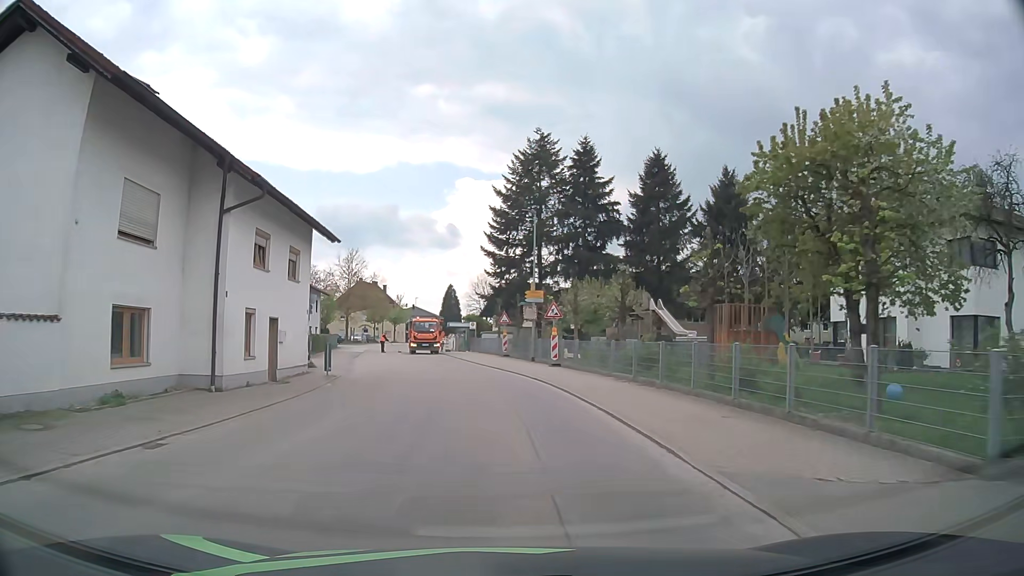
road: tertiary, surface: asphalt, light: Day
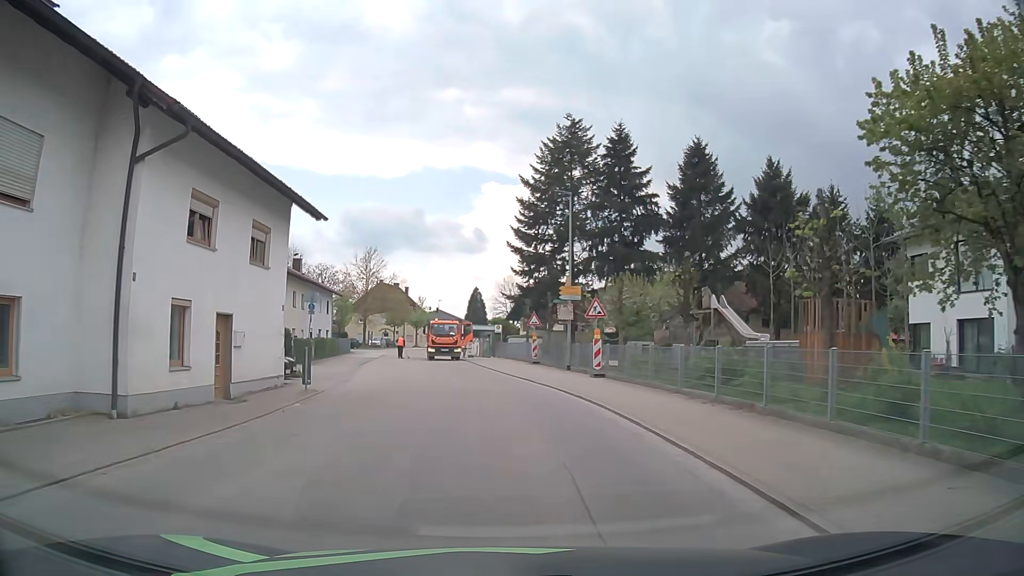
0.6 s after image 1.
(-0.1, +5.8) m; -2°
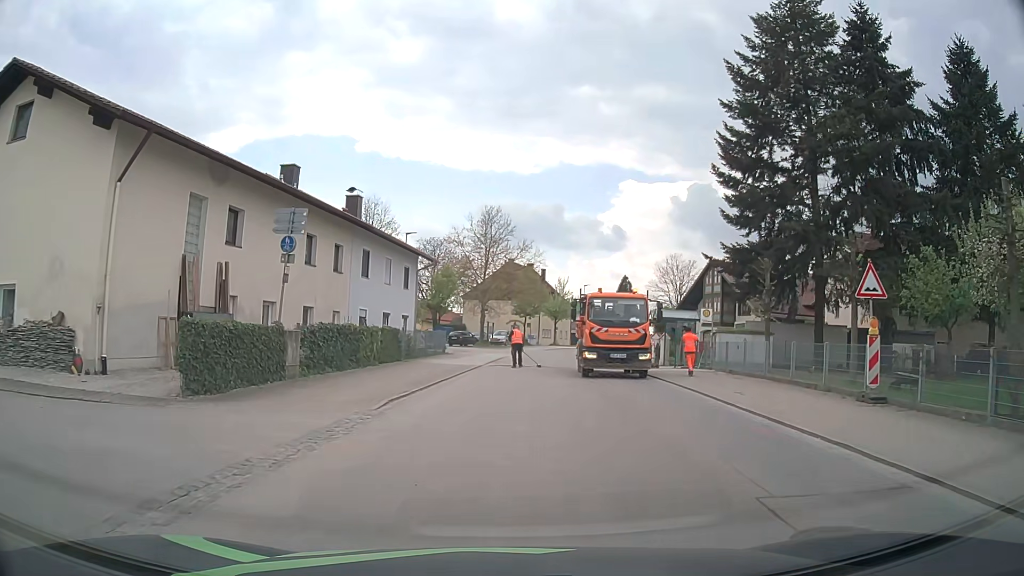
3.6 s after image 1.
(-3.2, +24.8) m; -12°
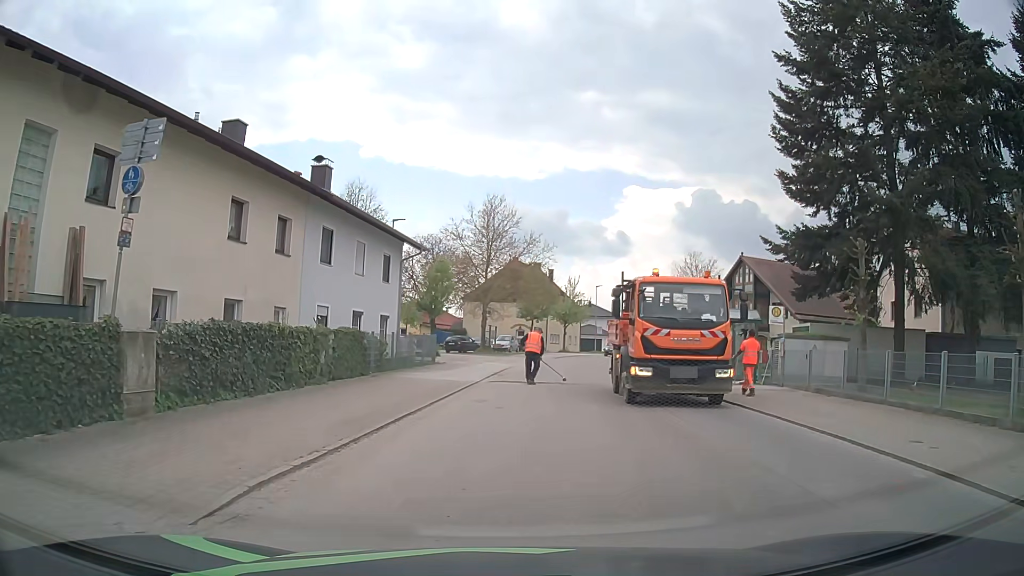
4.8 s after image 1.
(0.0, +7.4) m; 0°
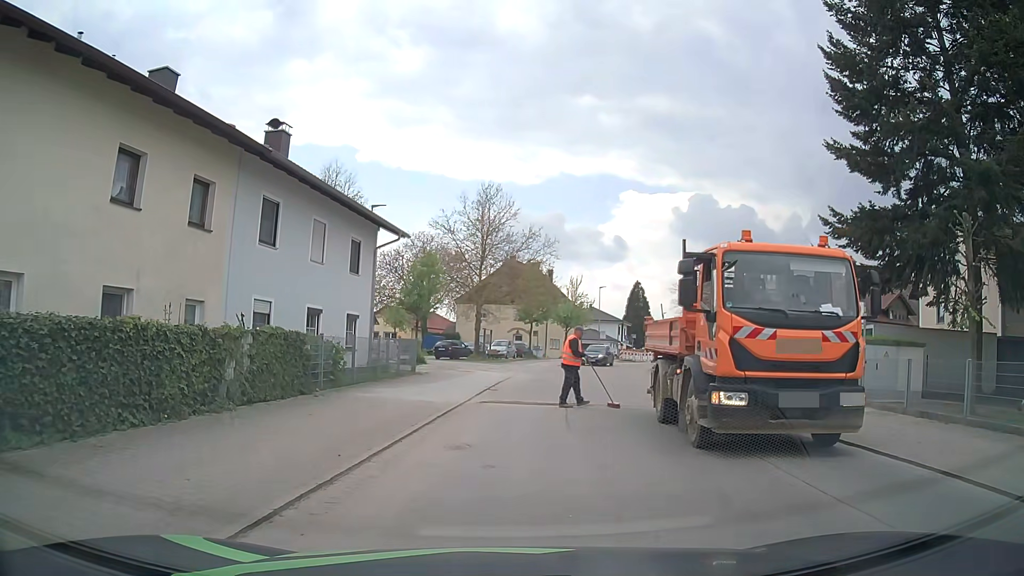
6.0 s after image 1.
(0.0, +5.6) m; +1°
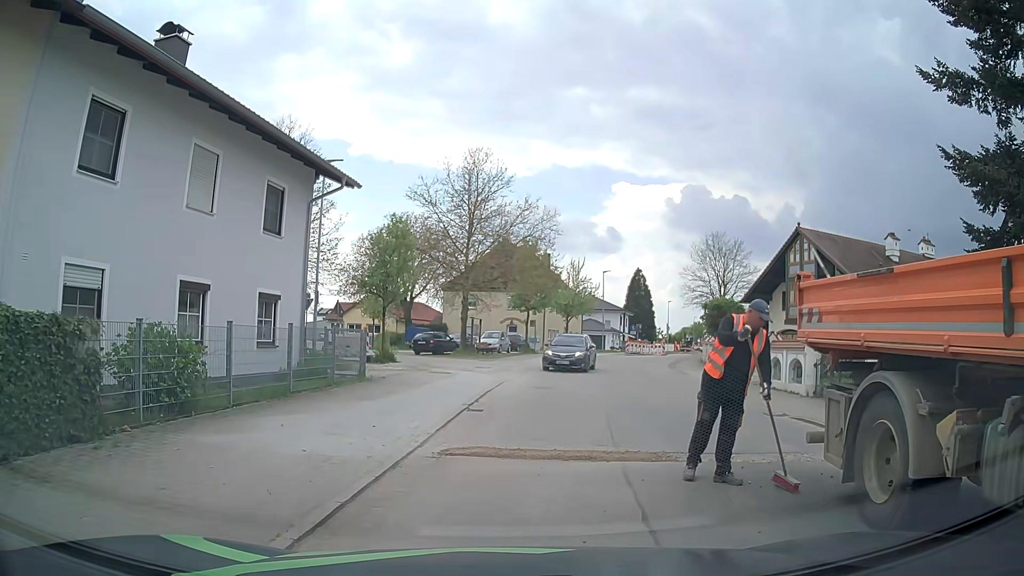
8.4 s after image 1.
(0.0, +7.7) m; -1°
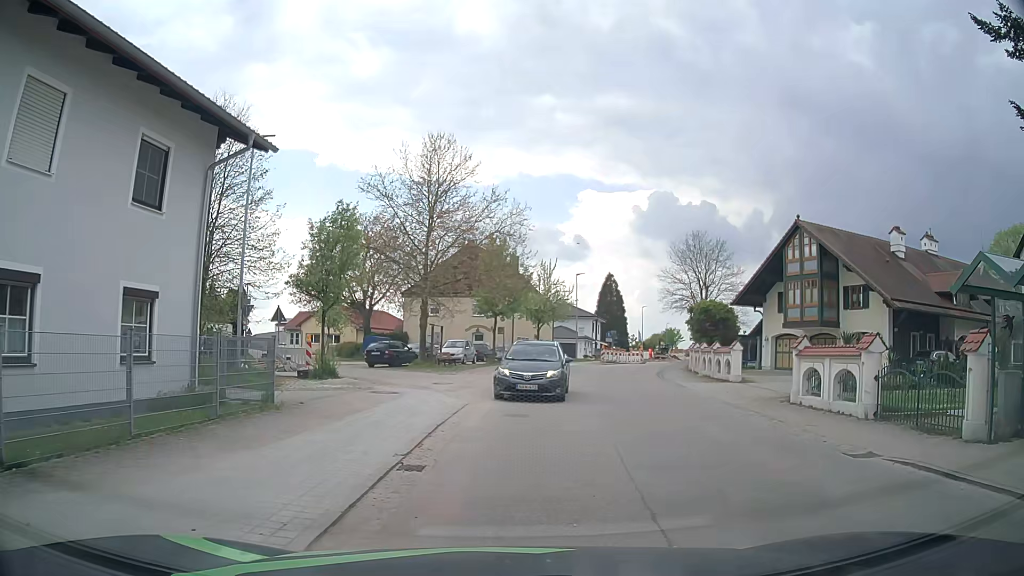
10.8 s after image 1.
(+0.2, +5.0) m; +4°
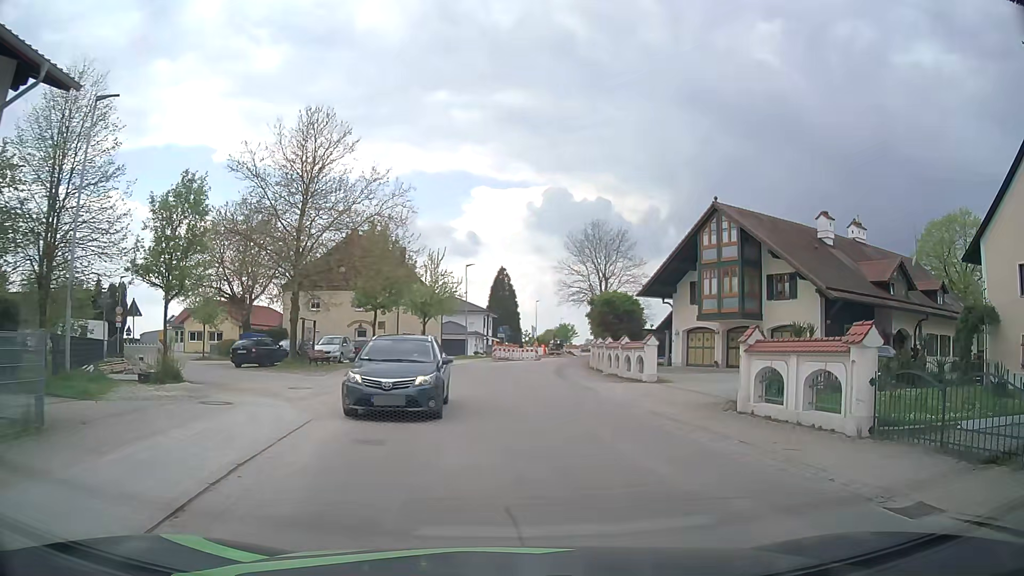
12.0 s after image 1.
(+0.4, +4.2) m; +10°
(+1, +10) (+1, +20) (0, +30) (+1, +40) (+2, +50) (+4, +60) (+5, +70) (+7, +80) (+9, +89) (+10, +99) m
